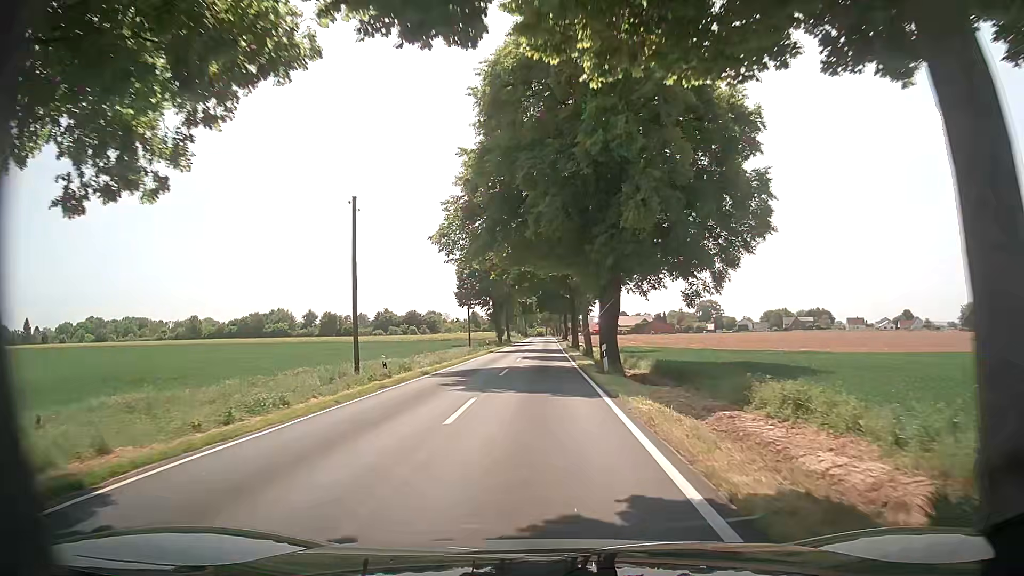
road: tertiary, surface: asphalt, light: Day
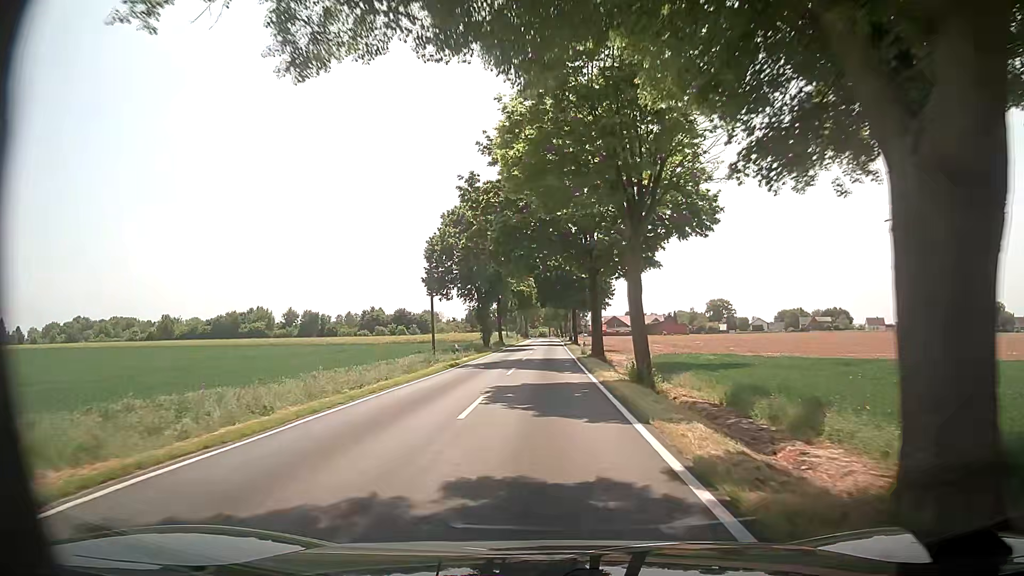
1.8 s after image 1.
(0.0, +23.2) m; 0°
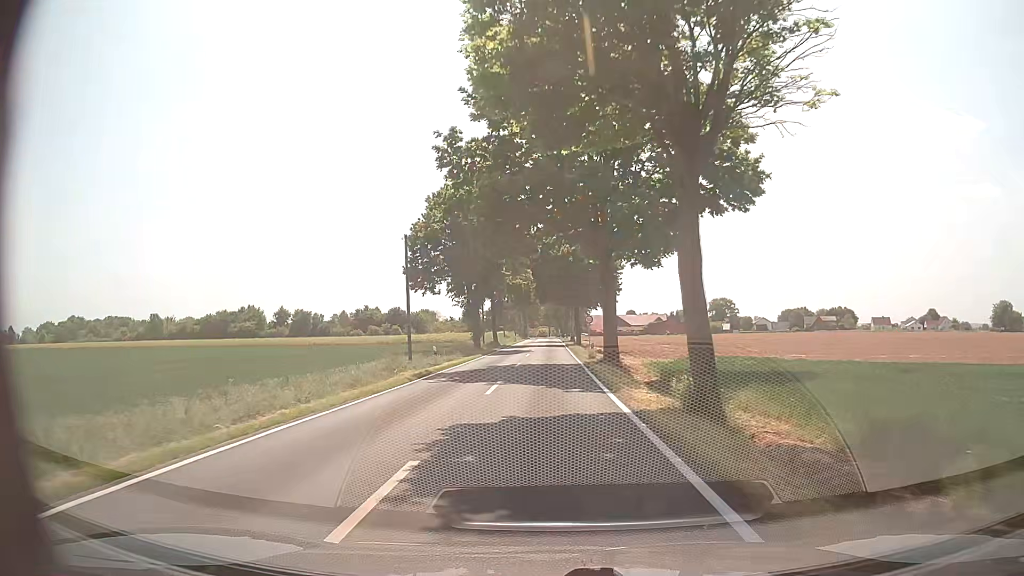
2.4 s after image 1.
(0.0, +7.8) m; 0°
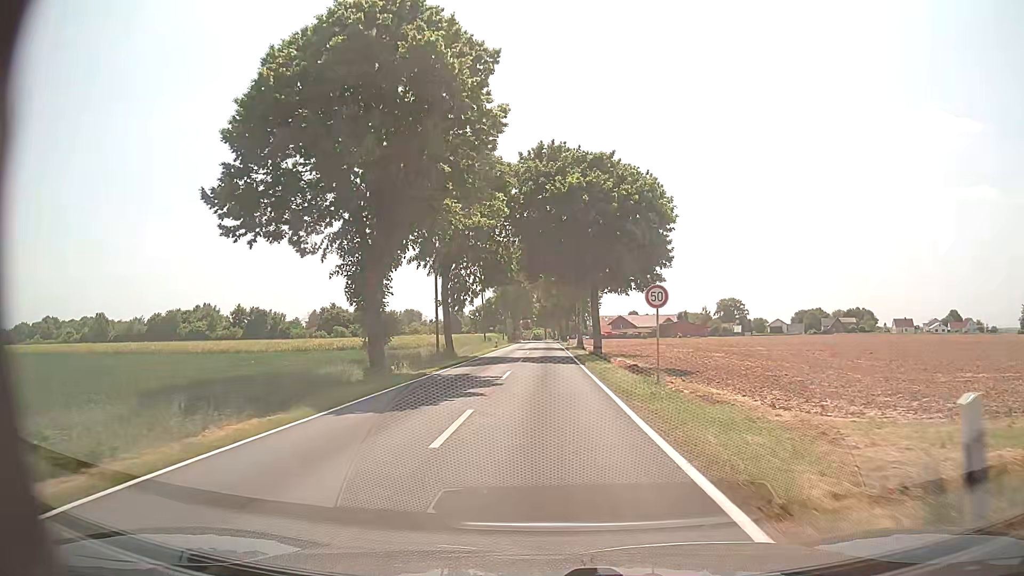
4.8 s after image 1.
(+0.3, +31.0) m; +1°
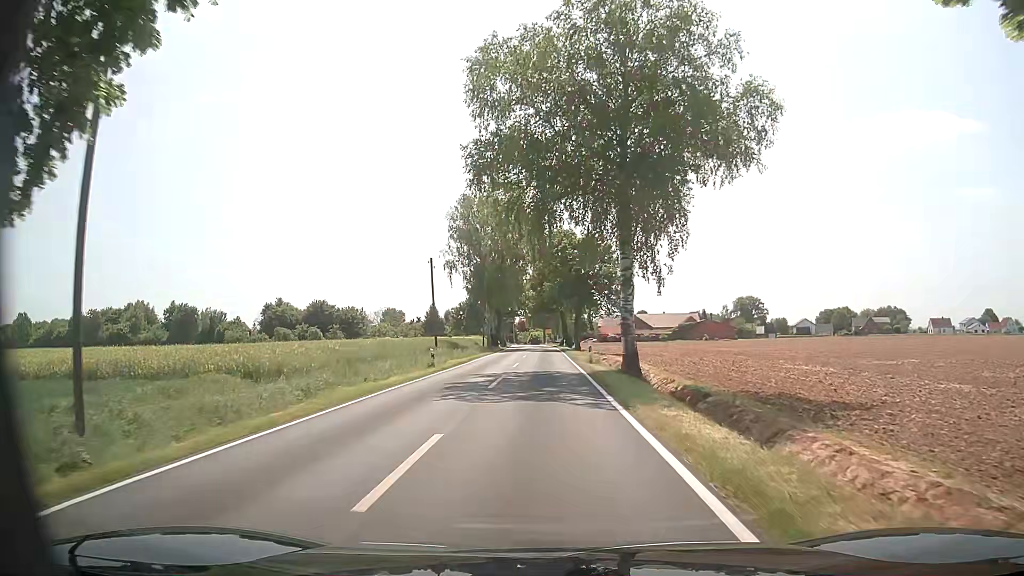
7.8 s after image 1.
(+0.1, +38.7) m; 0°
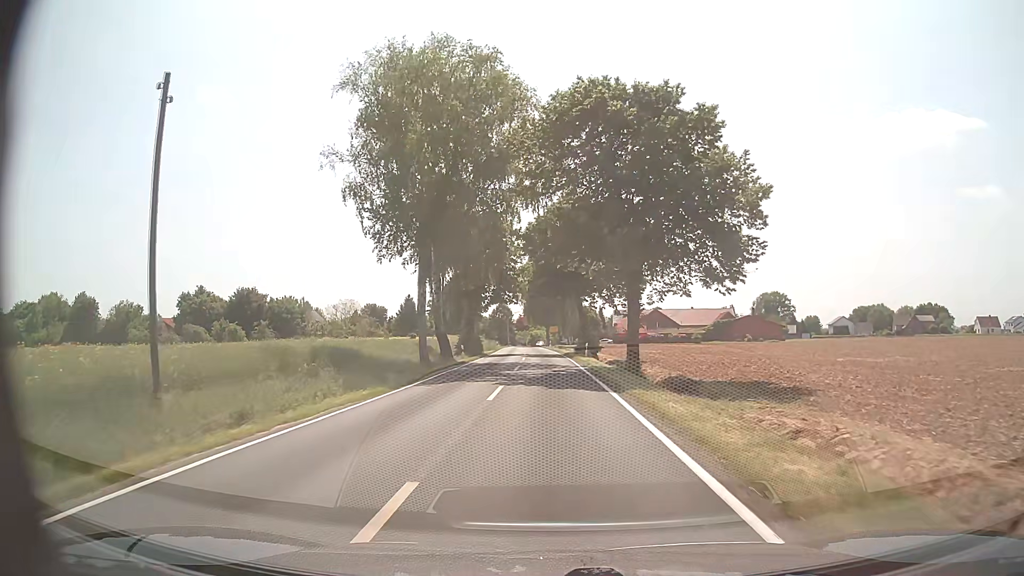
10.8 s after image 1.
(-0.4, +38.8) m; 0°
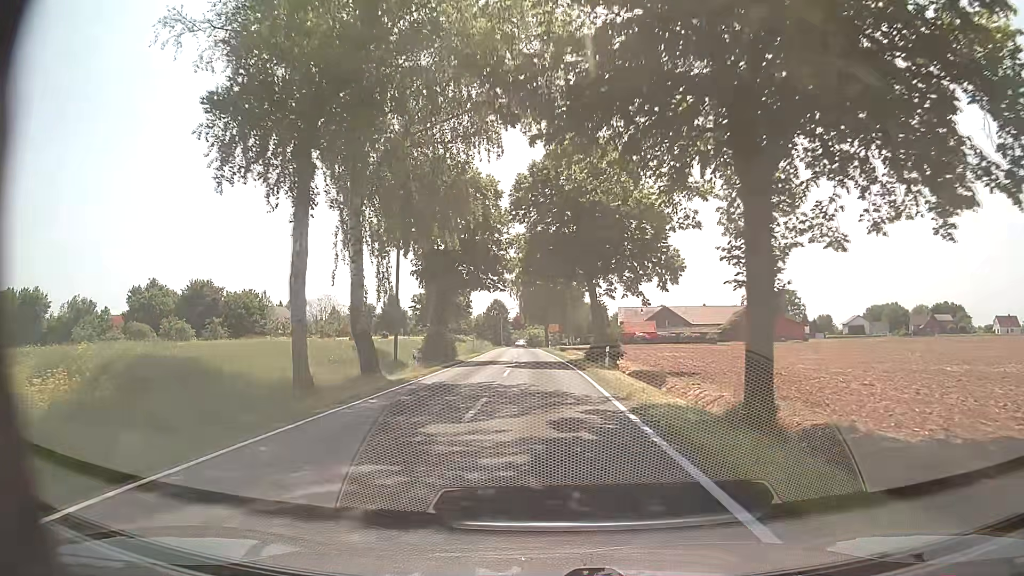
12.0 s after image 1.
(0.0, +15.5) m; 0°
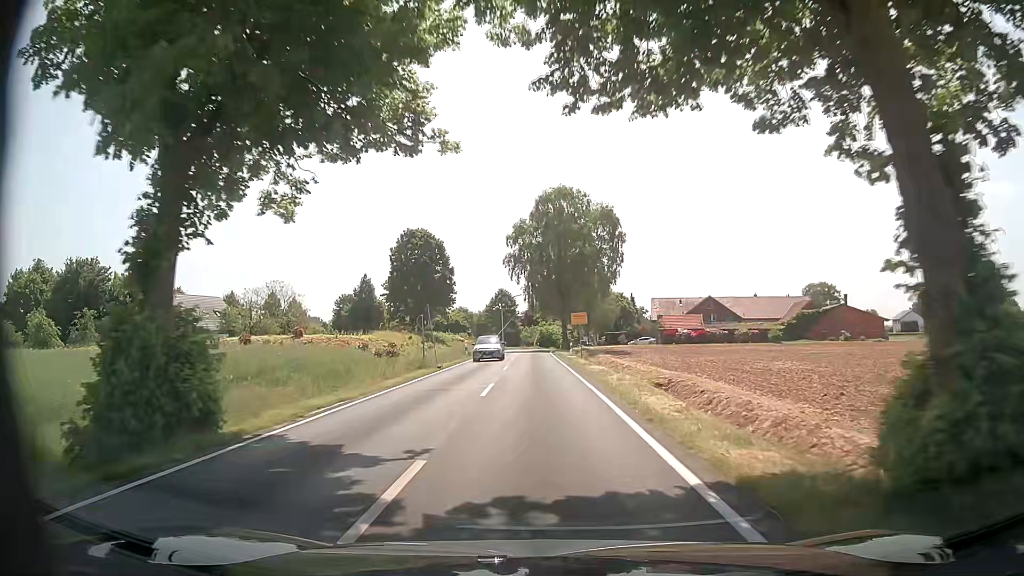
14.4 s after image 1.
(-0.4, +31.2) m; -1°
(0, +10) (0, +20) (0, +30) (-1, +40) (-1, +50) (-1, +60) (-1, +70) (-1, +80) (0, +90) (+1, +100) m
